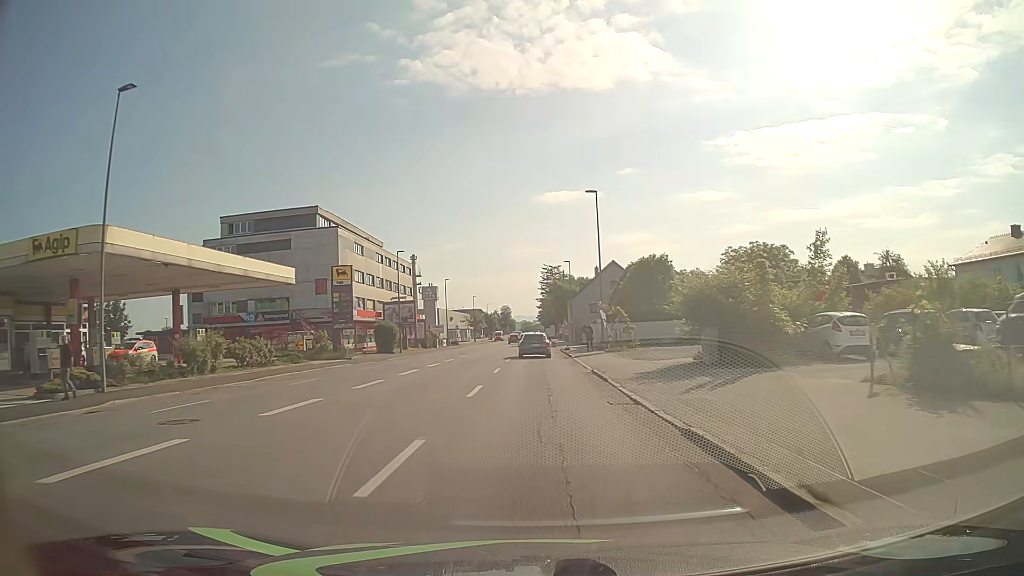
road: tertiary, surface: asphalt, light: Day
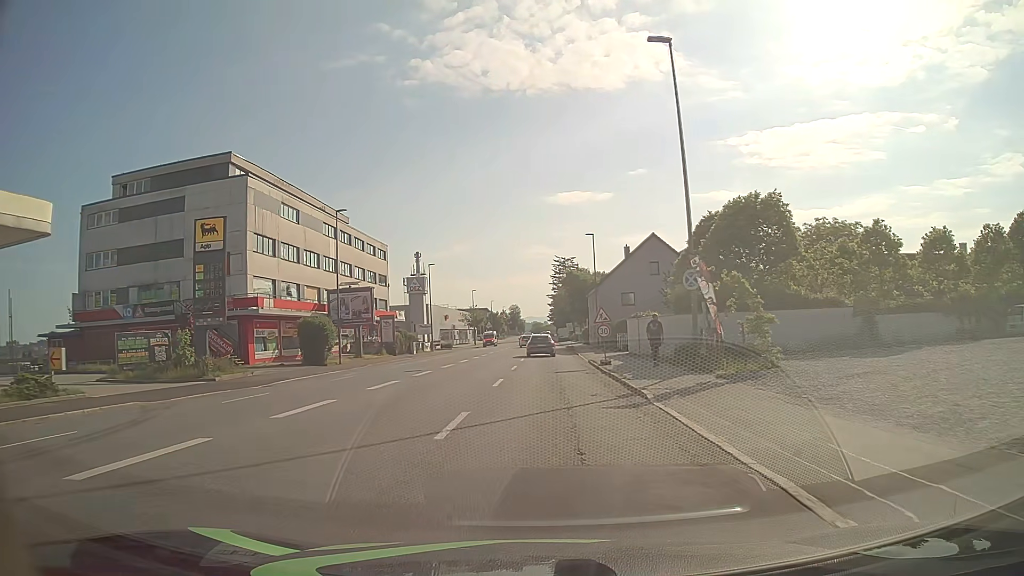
(0.0, +23.6) m; -1°
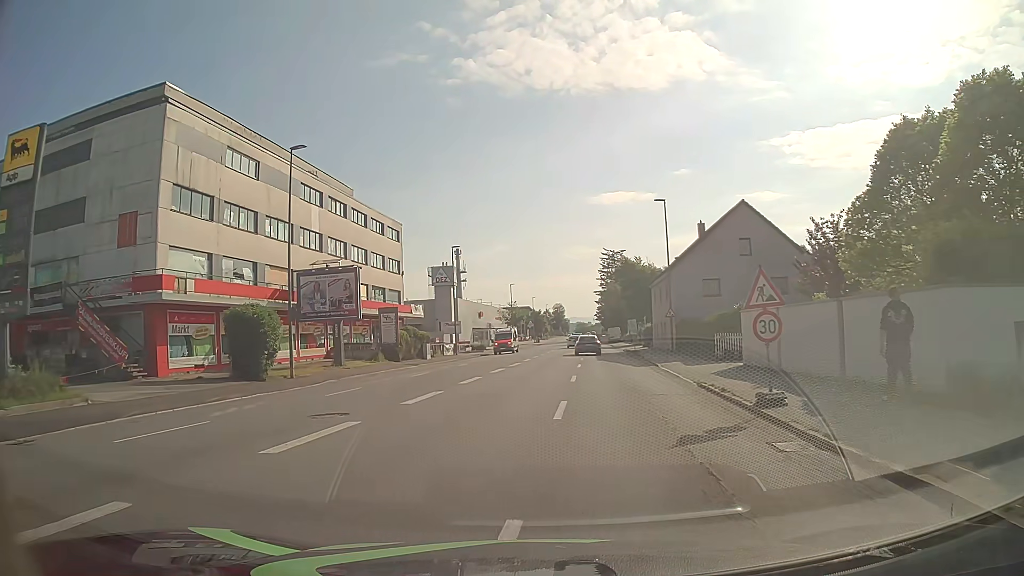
(-0.5, +15.8) m; -4°
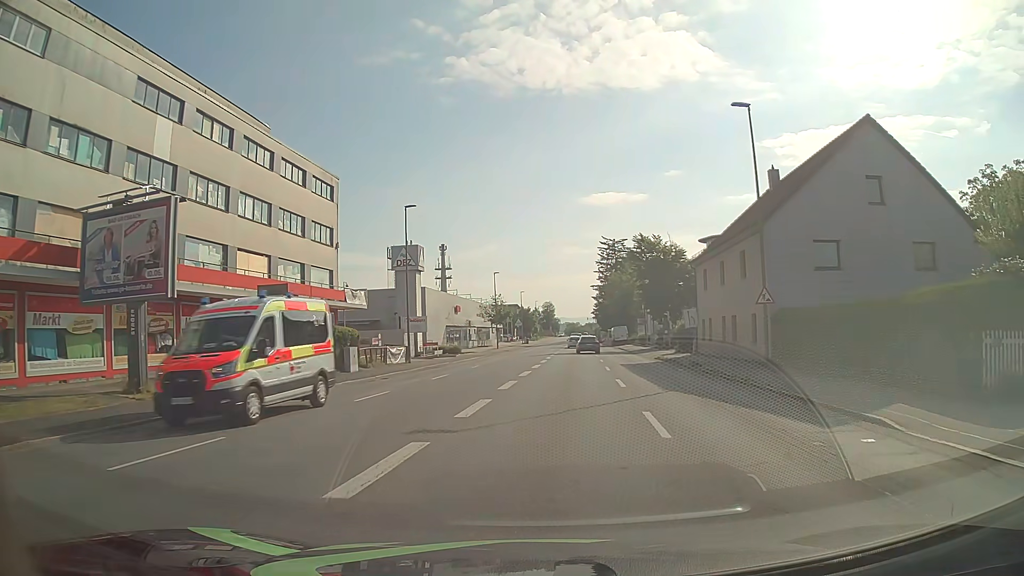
(-0.2, +19.9) m; +1°
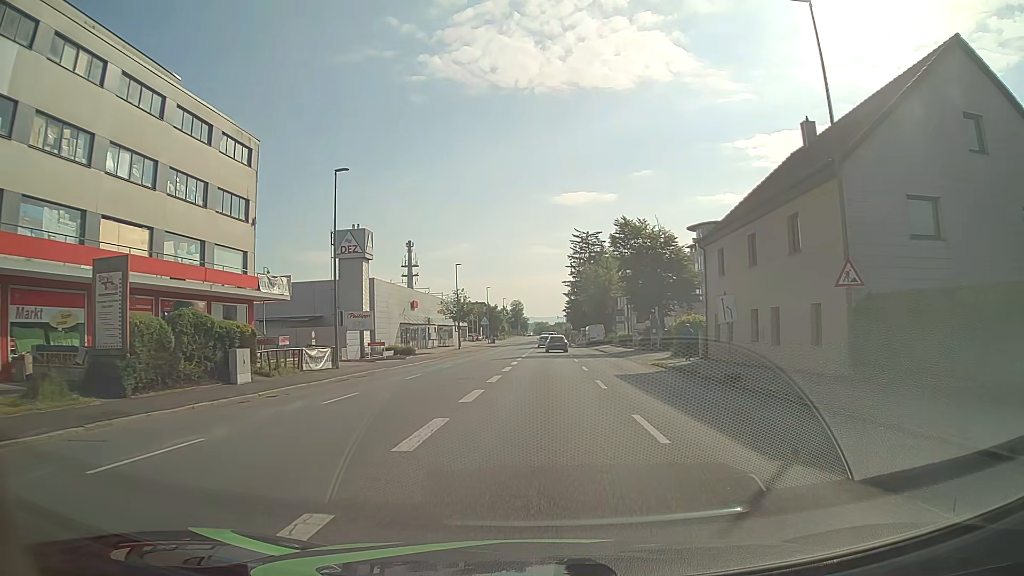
(+0.2, +9.6) m; +2°
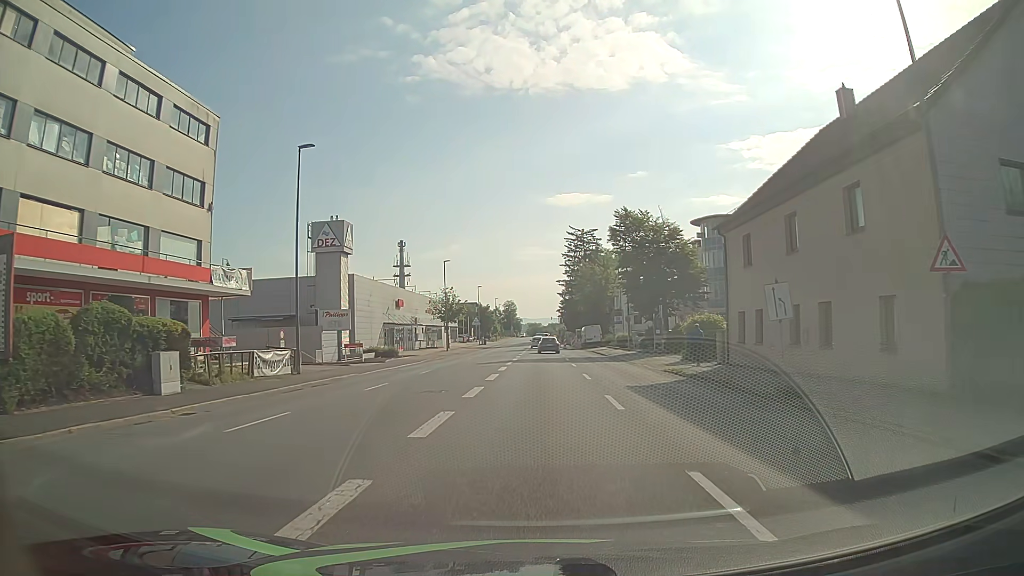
(+0.1, +4.7) m; +1°
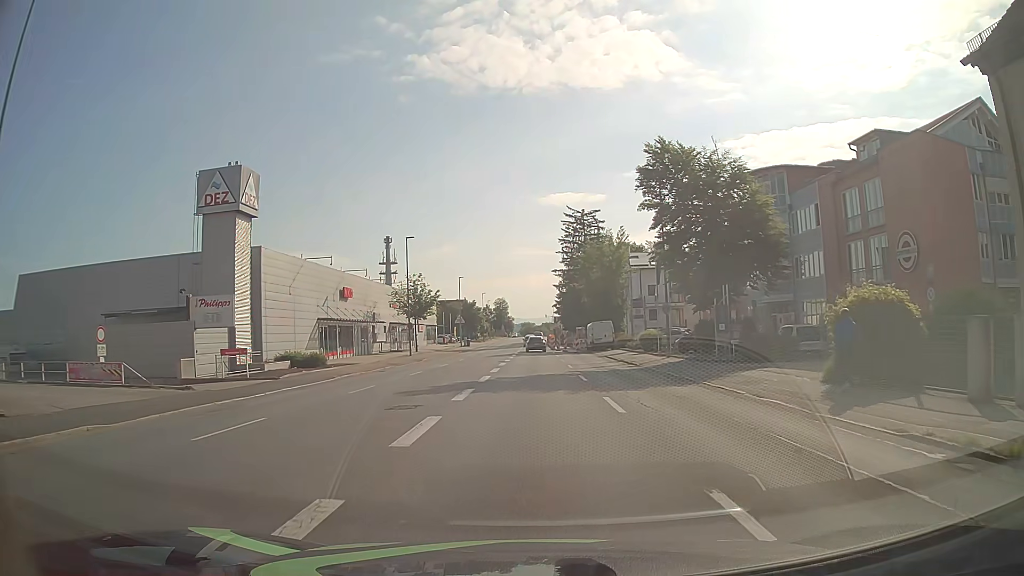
(0.0, +18.9) m; 0°
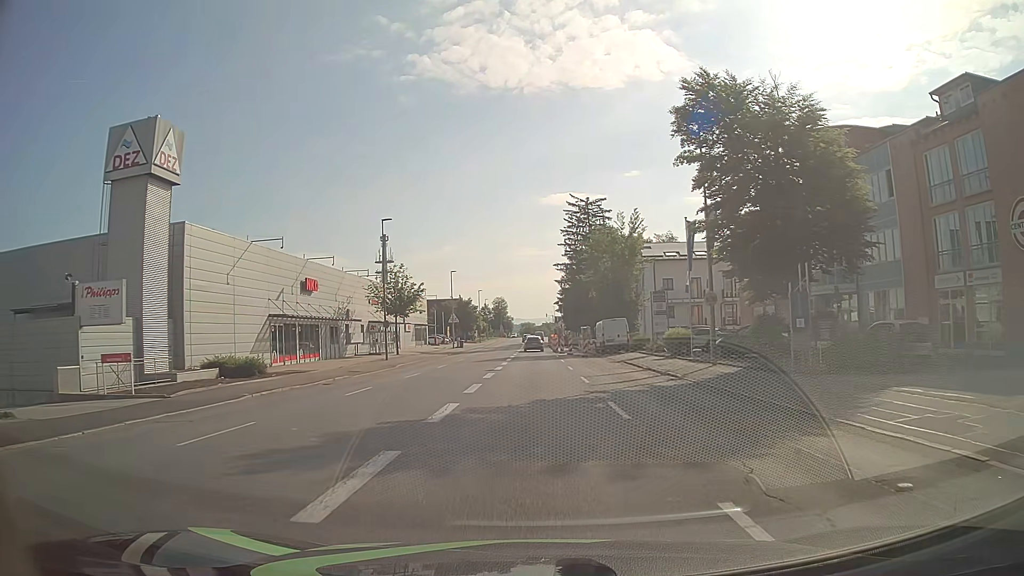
(+0.1, +9.5) m; +1°
(0, +10) (0, +20) (0, +30) (0, +40) (0, +50) (0, +60) (-1, +70) (-1, +80) (-1, +90) (-1, +100) m
